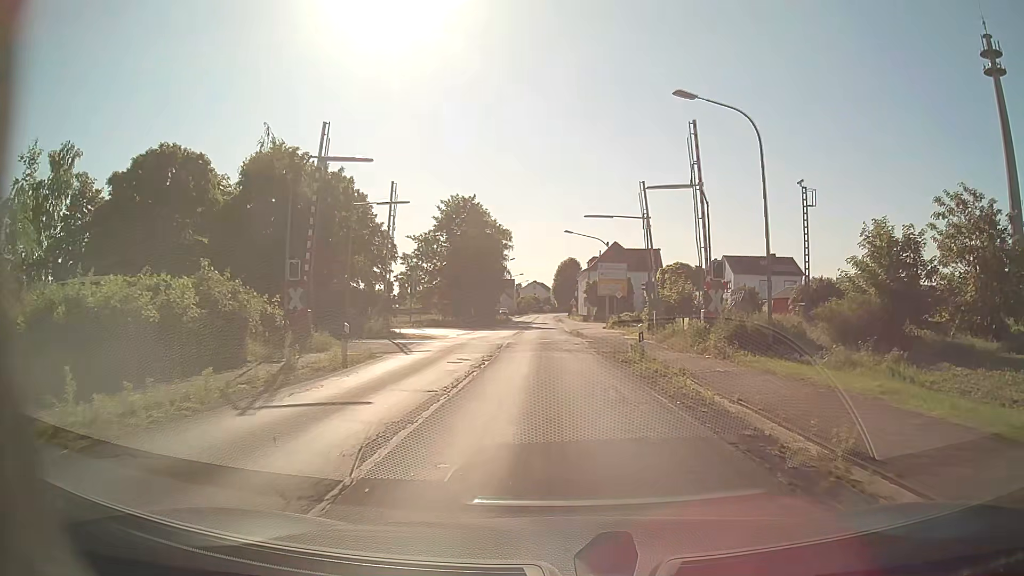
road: secondary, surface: asphalt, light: Day
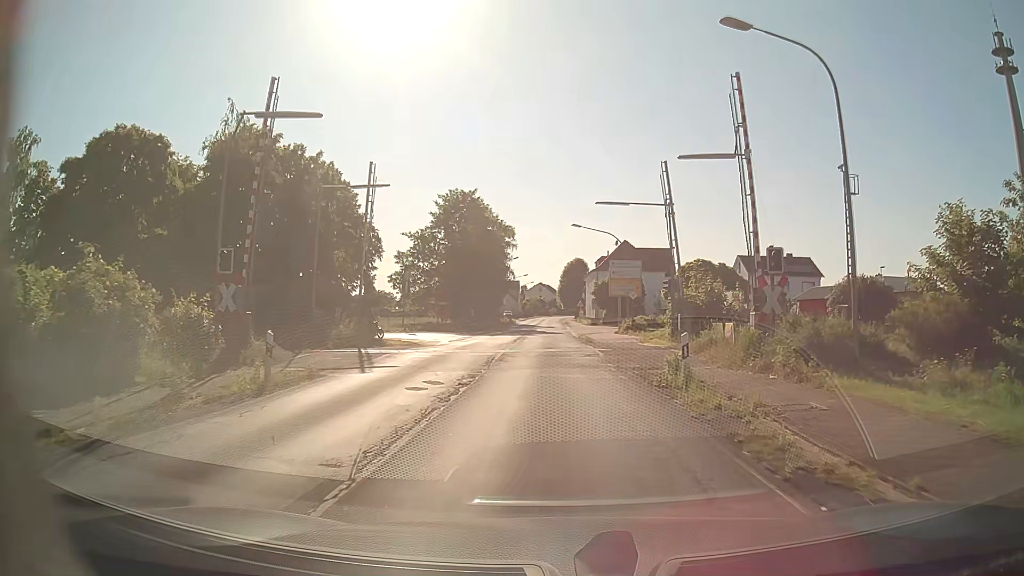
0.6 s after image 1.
(0.0, +5.3) m; 0°
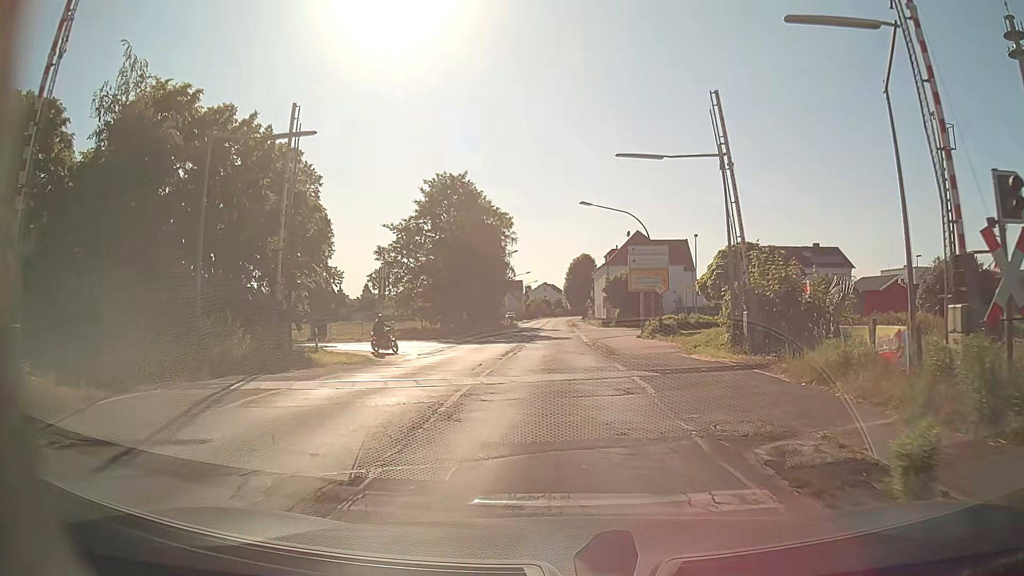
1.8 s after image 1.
(0.0, +9.5) m; -1°
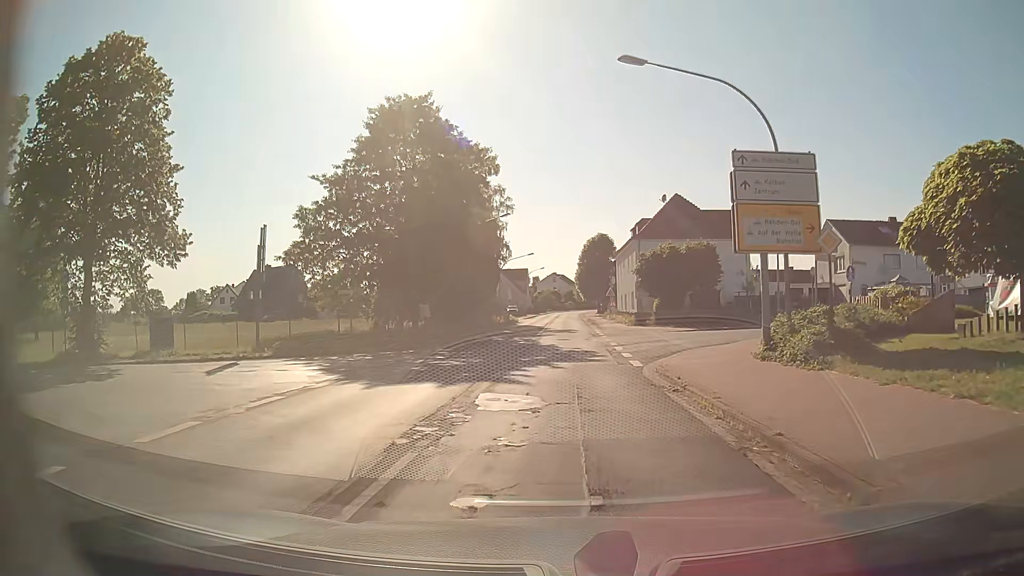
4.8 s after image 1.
(0.0, +21.1) m; 0°
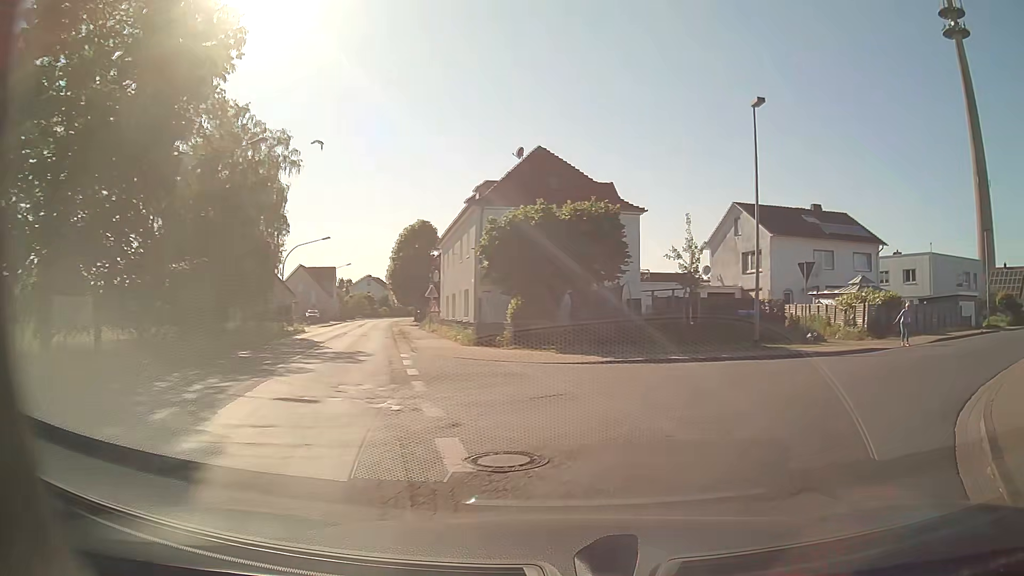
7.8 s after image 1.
(+0.4, +20.2) m; +12°
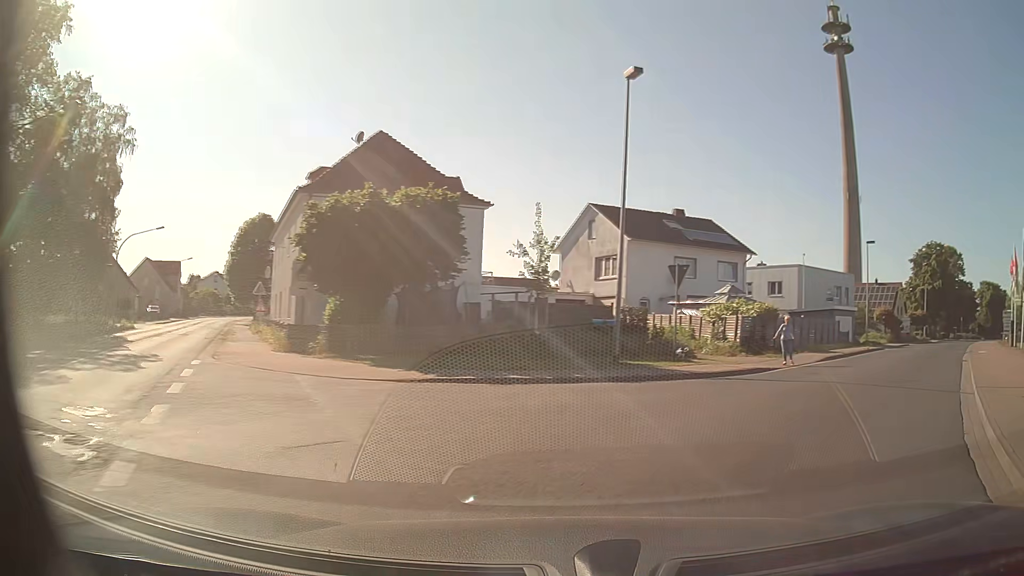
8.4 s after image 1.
(+0.4, +3.9) m; +13°
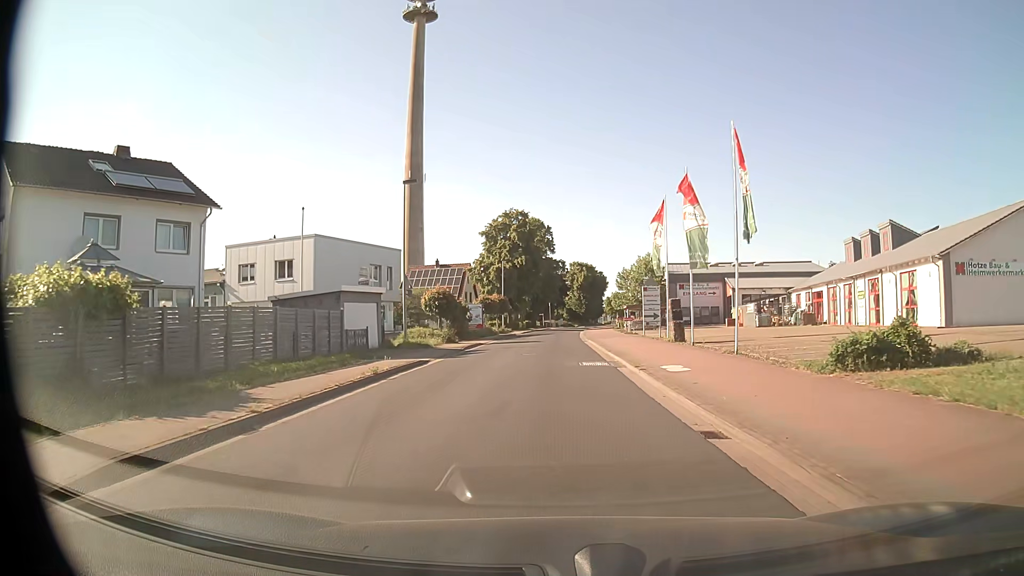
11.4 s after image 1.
(+10.7, +19.0) m; +39°
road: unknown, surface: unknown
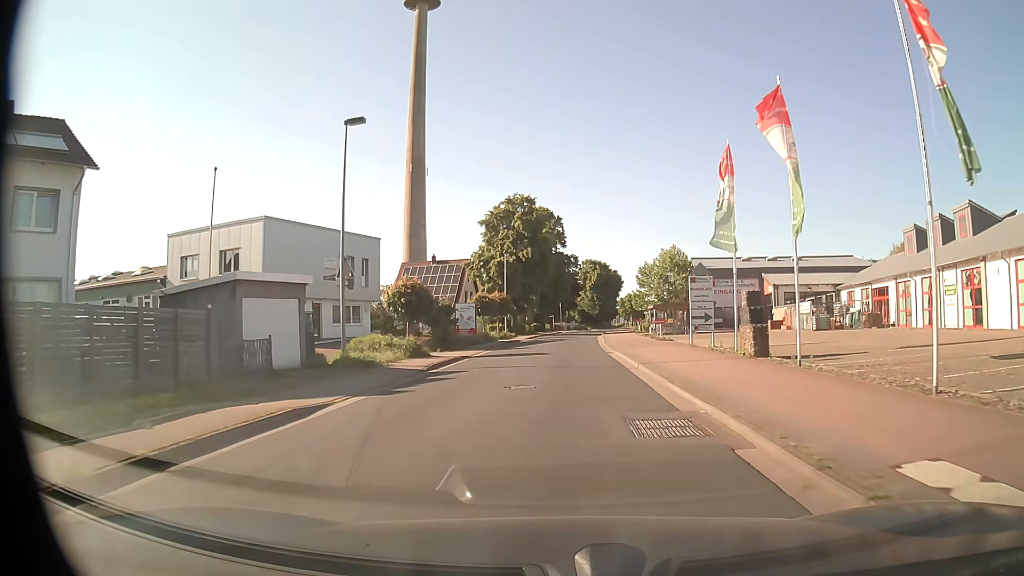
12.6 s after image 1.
(-0.1, +11.3) m; -1°
(0, +10) (0, +20) (0, +30) (0, +40) (0, +50) (+1, +60) (+2, +70) (+3, +80) (+5, +90) (+6, +100) m
